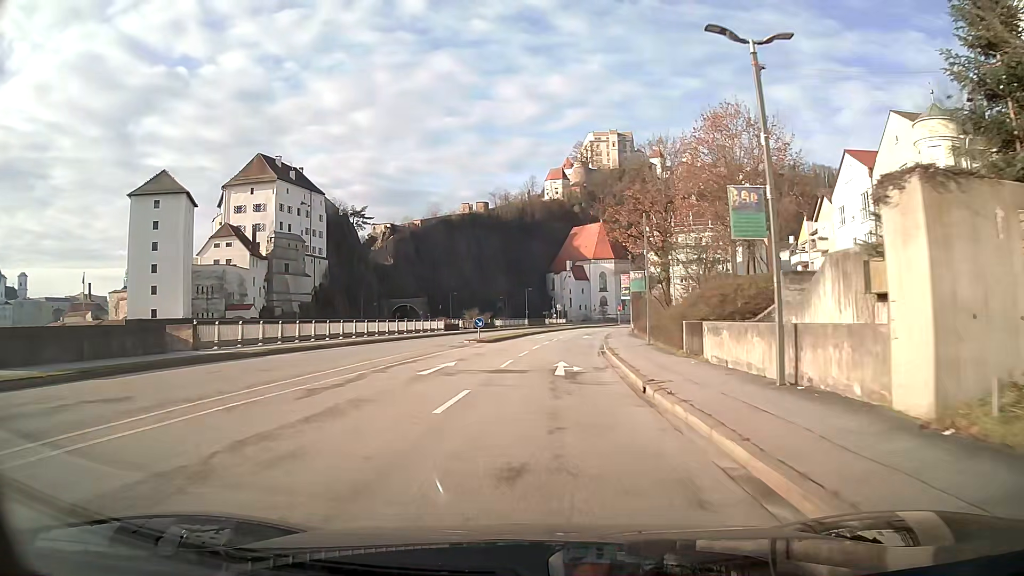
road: primary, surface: asphalt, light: Day
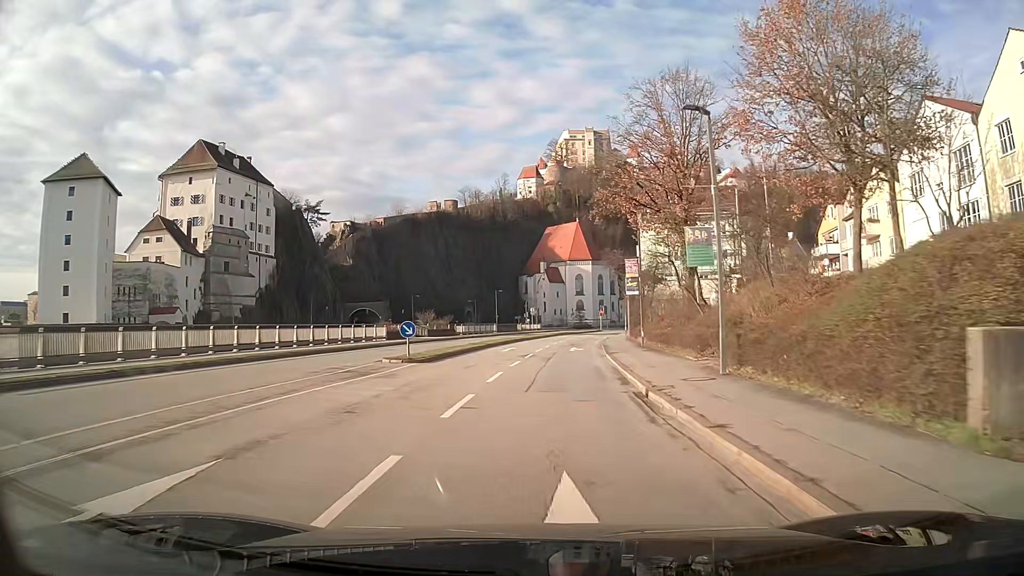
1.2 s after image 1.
(+0.4, +15.3) m; +2°
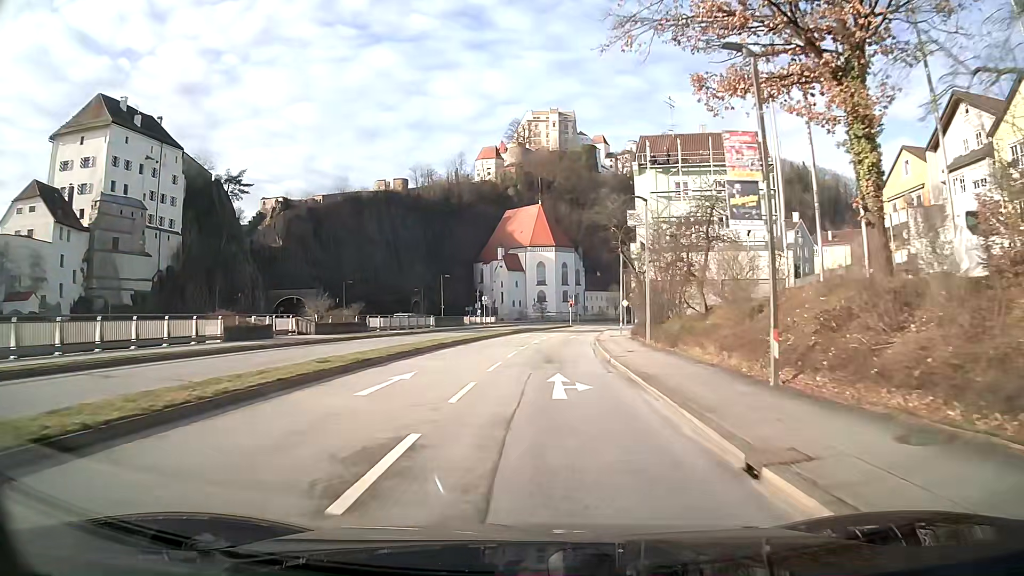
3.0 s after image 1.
(+0.6, +22.9) m; +3°
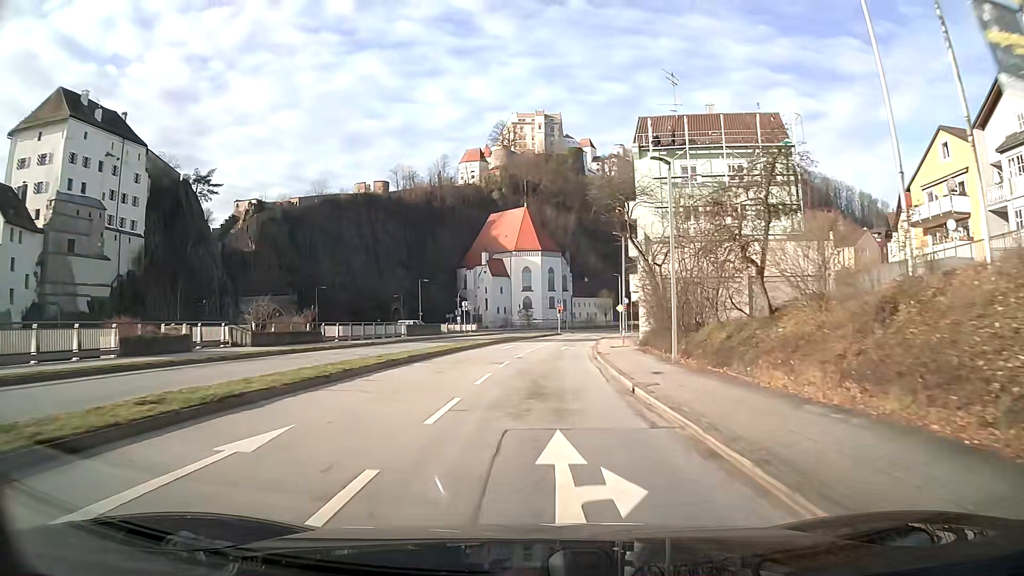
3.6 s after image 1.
(+0.1, +7.6) m; +1°
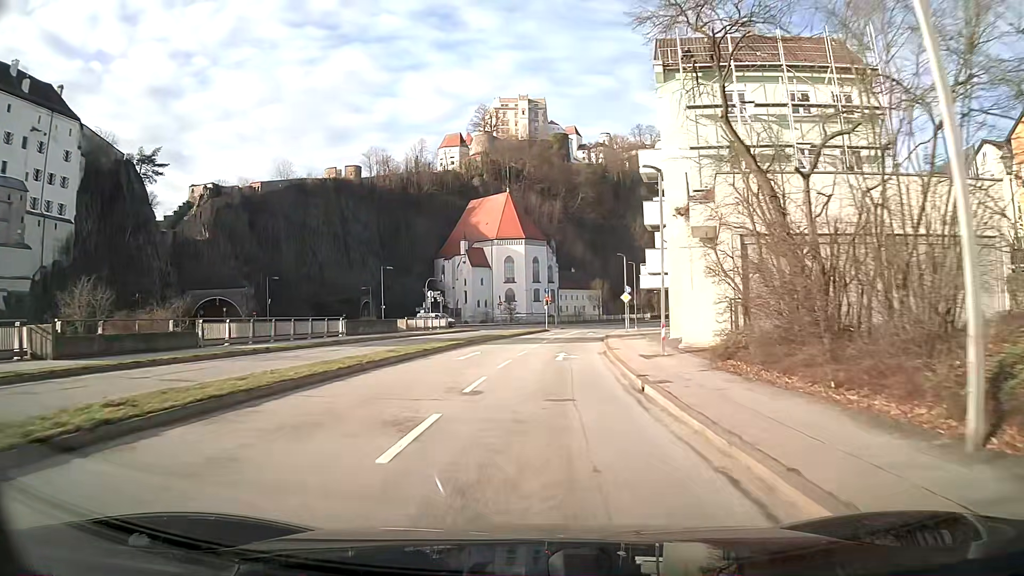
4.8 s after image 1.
(+0.2, +14.5) m; +1°
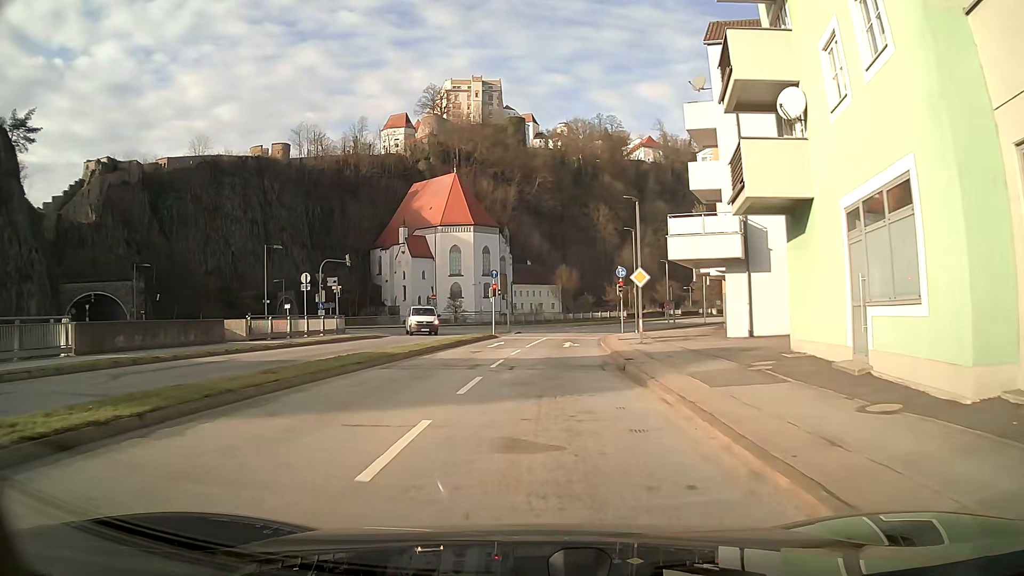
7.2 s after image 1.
(+0.9, +24.4) m; +4°
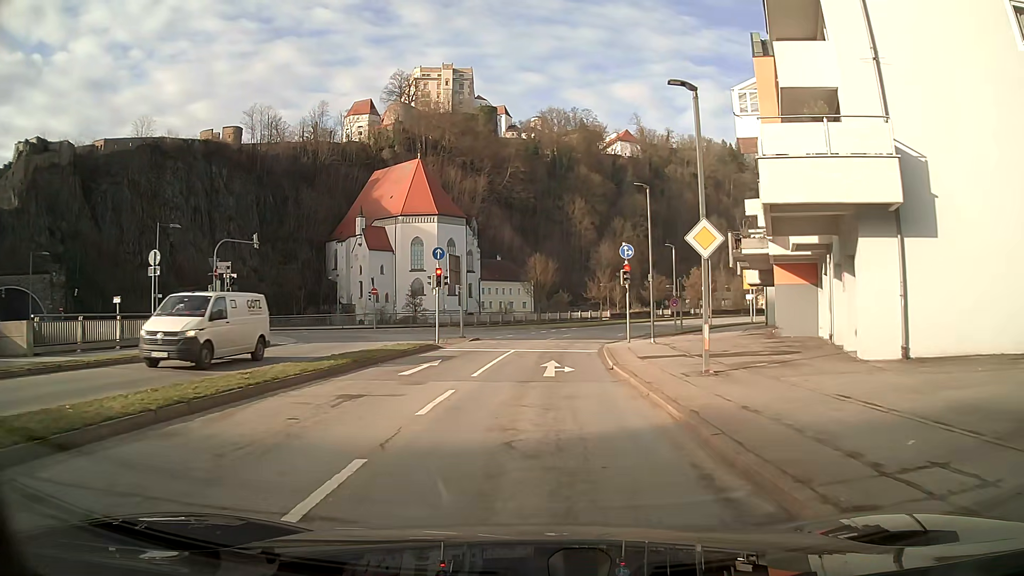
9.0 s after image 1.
(+0.3, +14.1) m; +2°
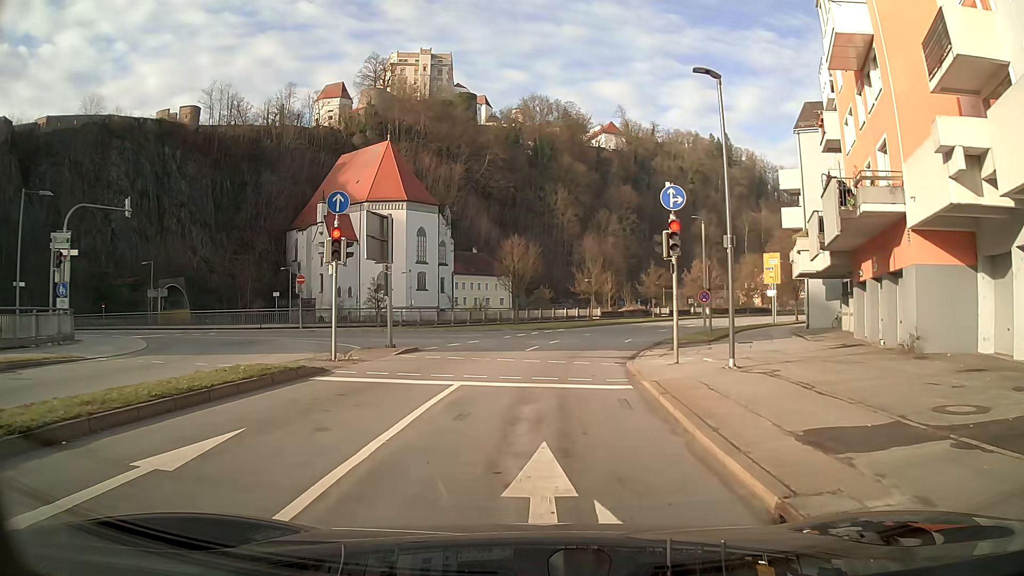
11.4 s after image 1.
(+0.2, +12.8) m; +1°
